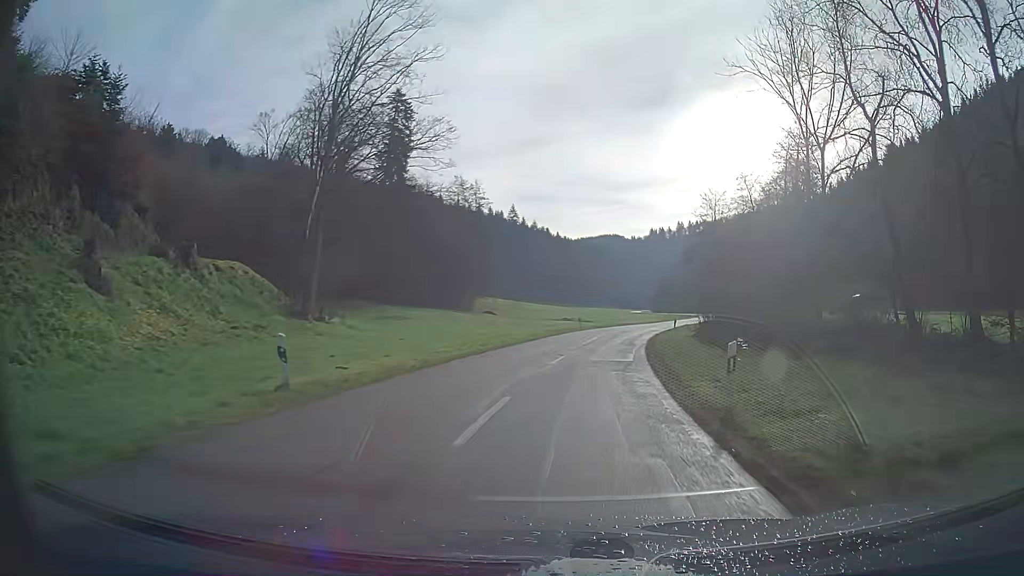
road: tertiary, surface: asphalt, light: Day
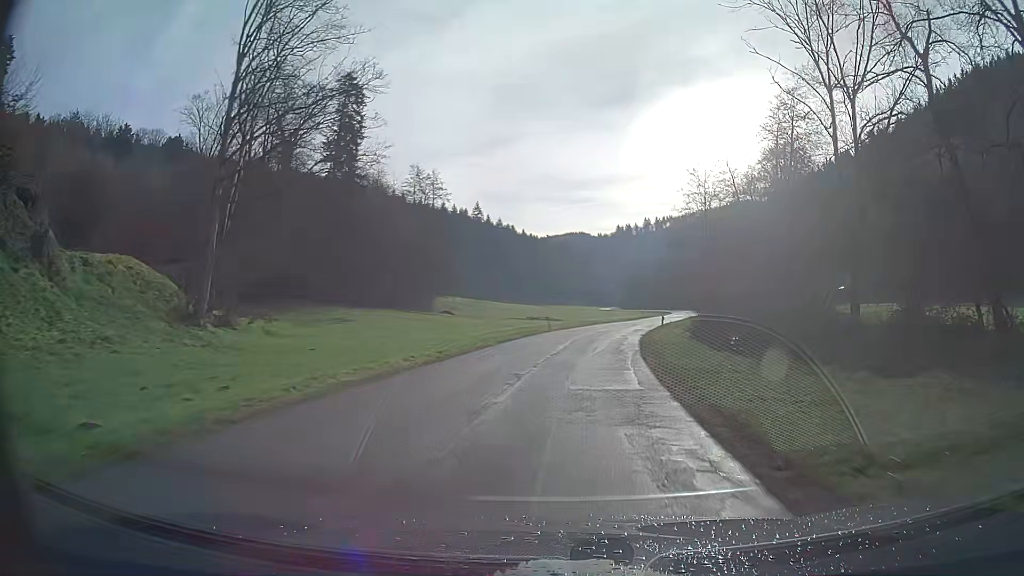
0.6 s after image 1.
(+0.2, +8.5) m; +2°
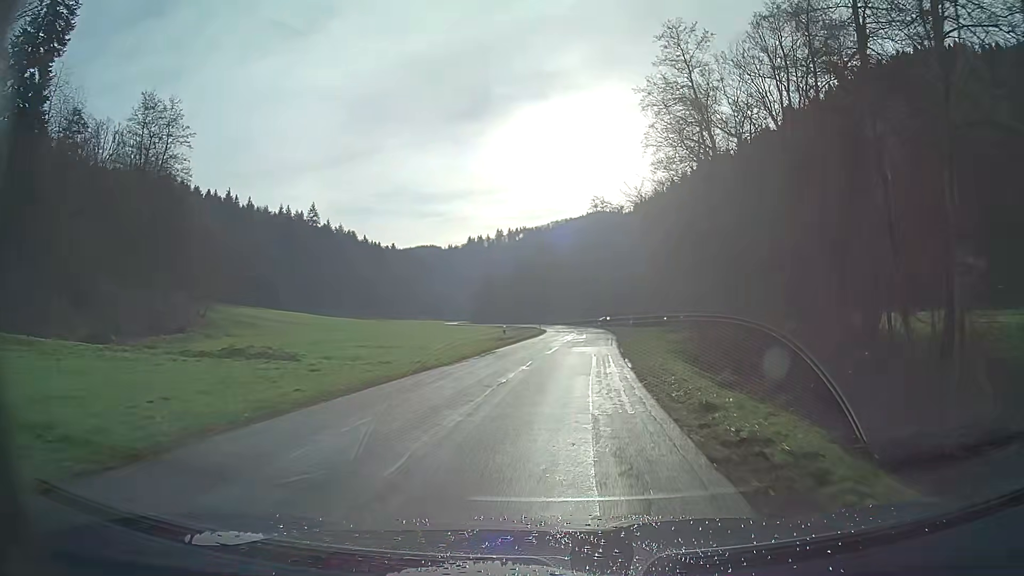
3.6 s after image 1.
(+4.7, +43.0) m; +12°
